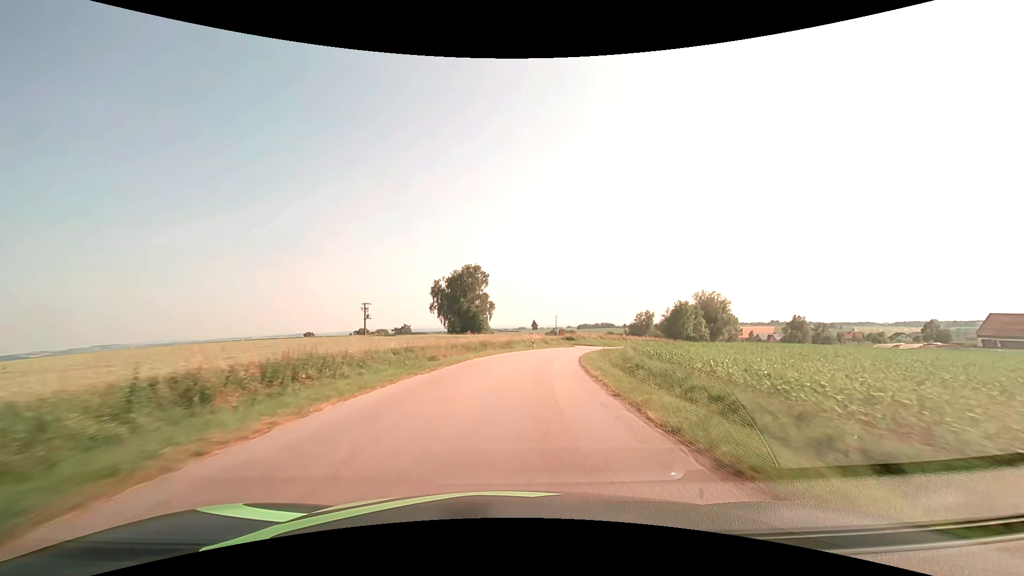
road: tertiary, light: Day
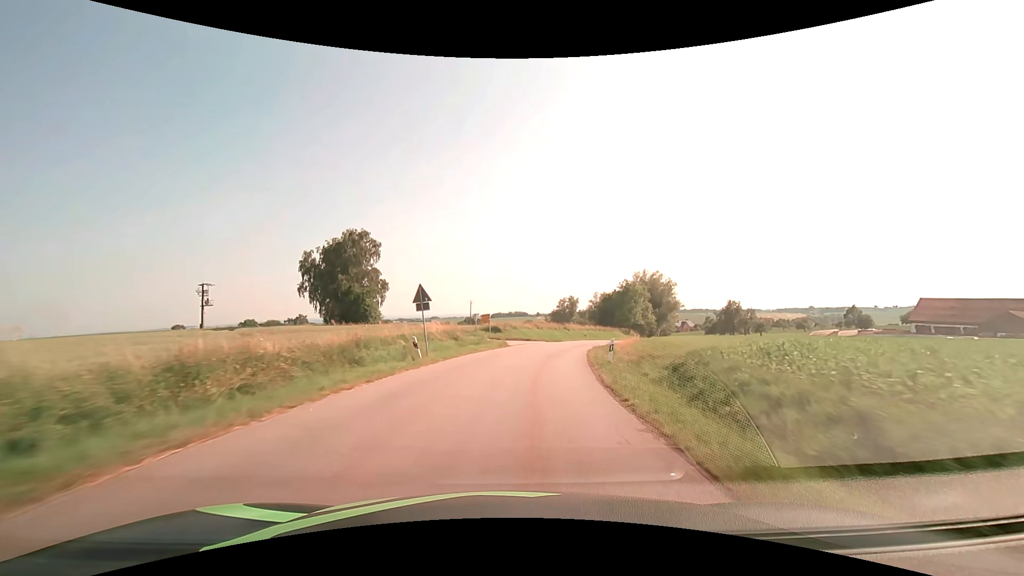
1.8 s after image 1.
(+2.6, +31.8) m; +10°
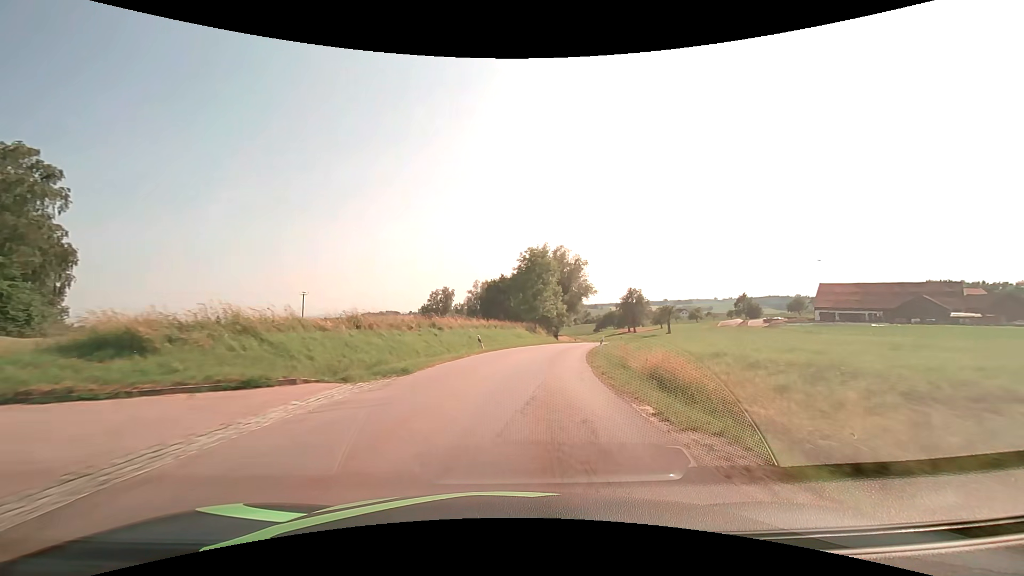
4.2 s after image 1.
(+4.8, +39.5) m; +14°
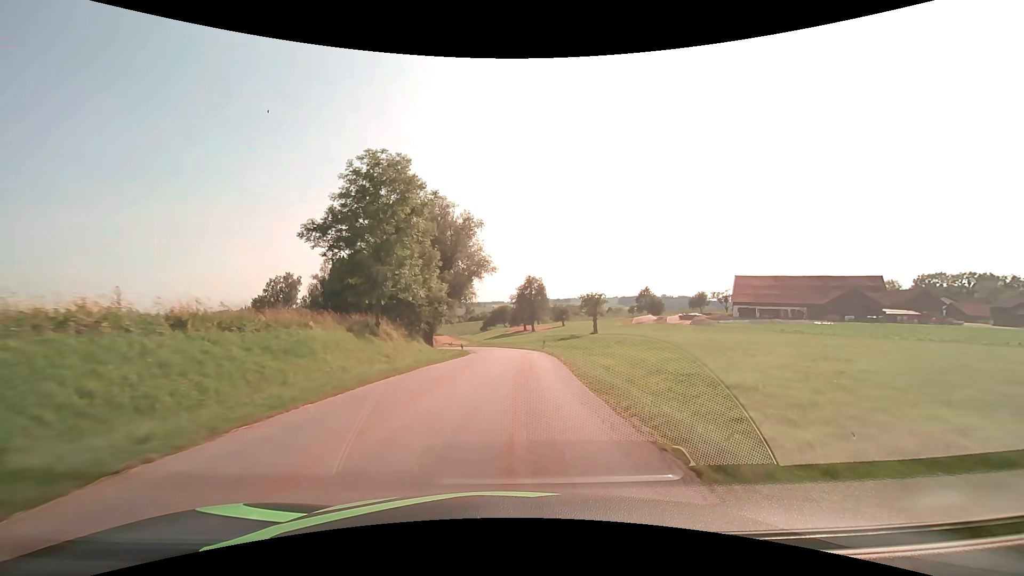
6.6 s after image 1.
(+4.1, +35.6) m; +13°
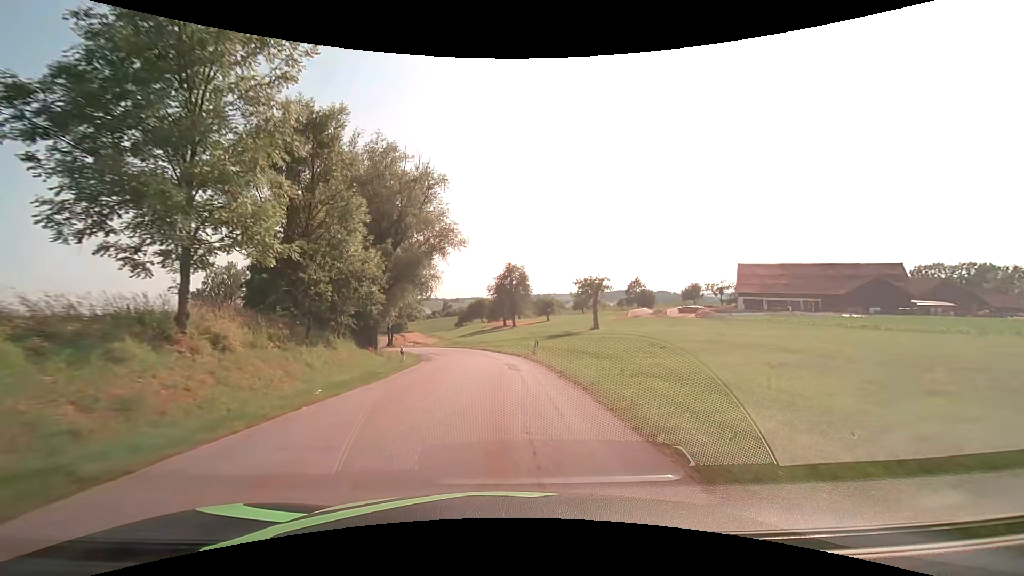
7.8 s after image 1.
(+0.6, +16.5) m; +3°
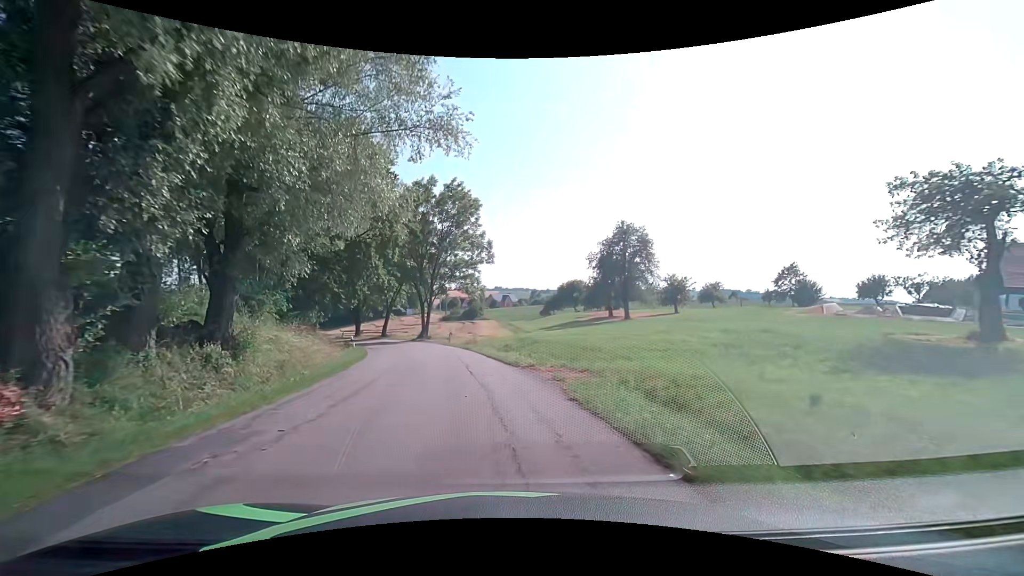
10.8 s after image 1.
(-2.3, +36.6) m; -10°
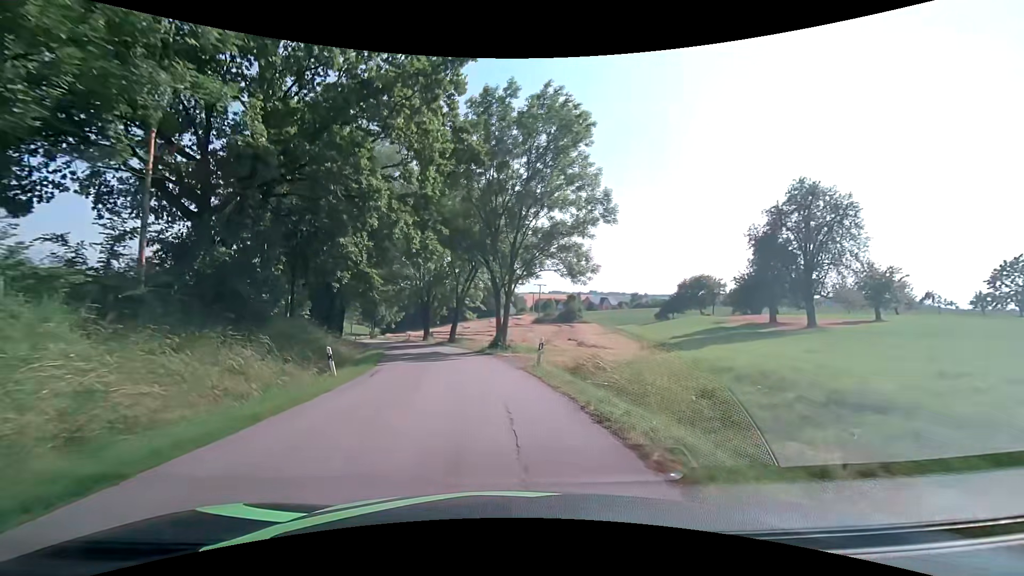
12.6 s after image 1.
(-1.9, +20.7) m; -11°
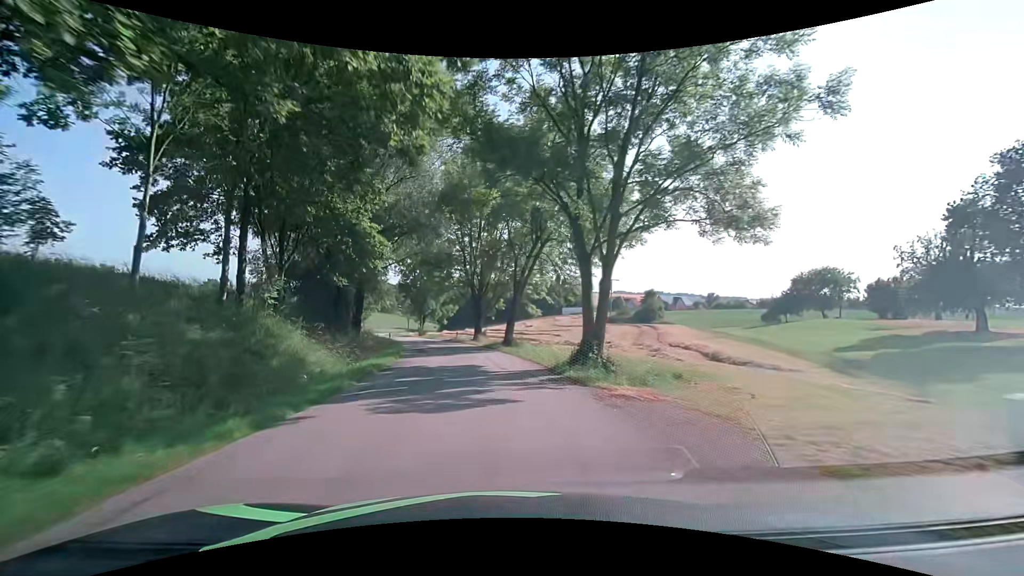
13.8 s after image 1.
(-0.9, +14.6) m; -7°
(0, +10) (-1, +20) (-2, +30) (-4, +40) (-7, +49) (-9, +59) (-13, +68) (-16, +78) (-20, +87) (-23, +97) m
